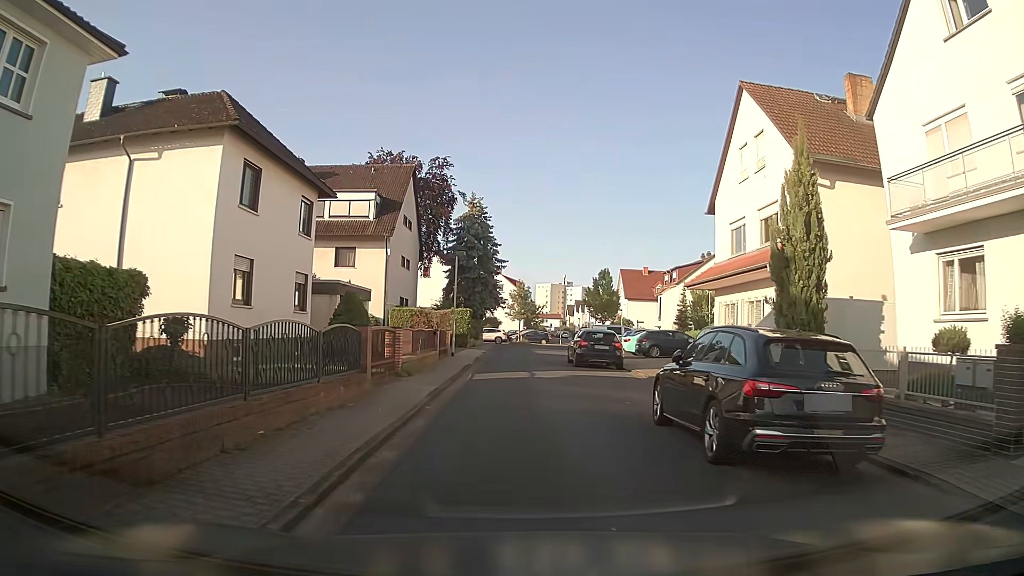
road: residential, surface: asphalt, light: Day
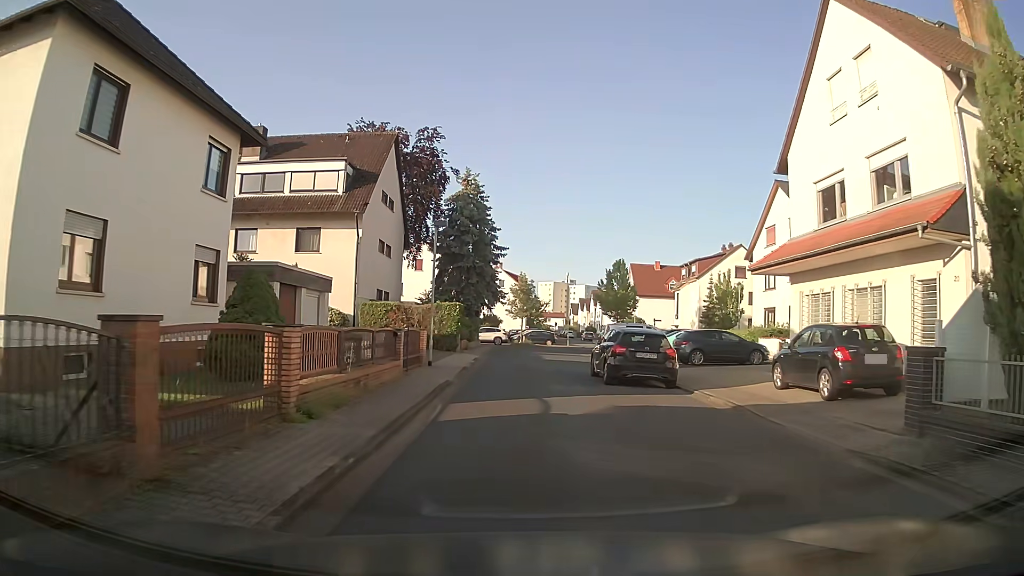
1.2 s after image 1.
(-0.1, +8.1) m; -1°
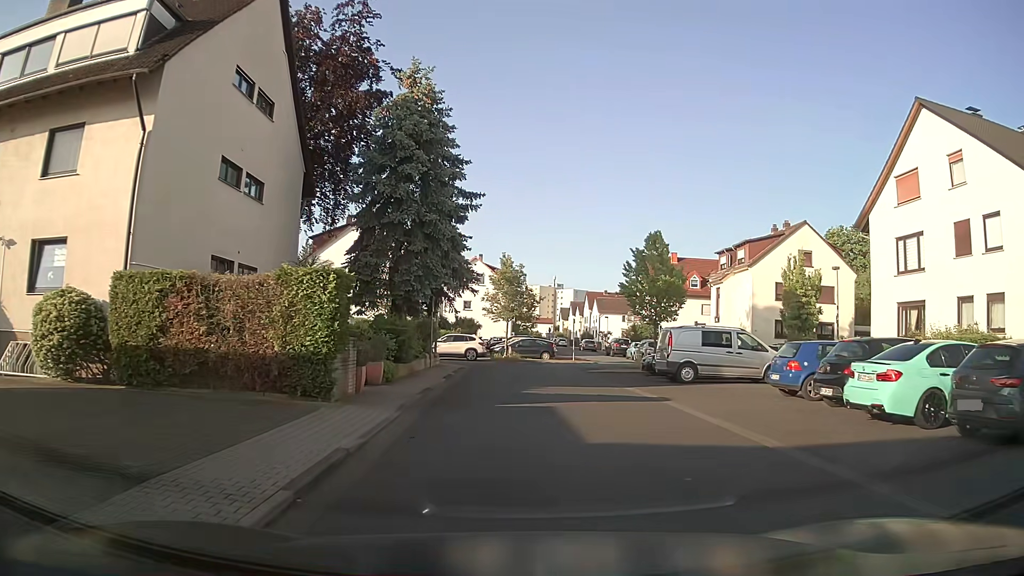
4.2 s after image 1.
(0.0, +20.0) m; +2°
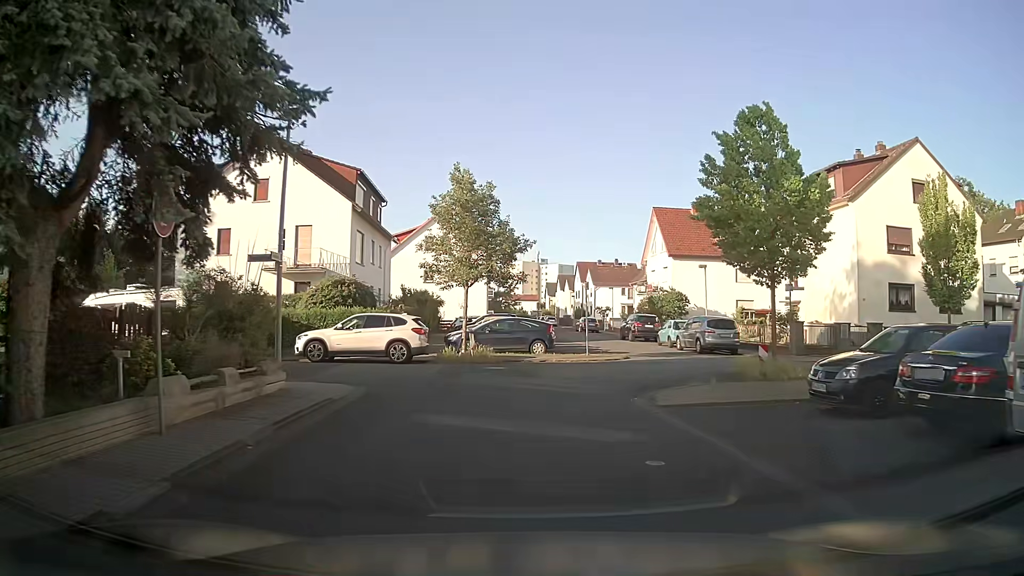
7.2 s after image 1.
(+0.3, +19.3) m; 0°
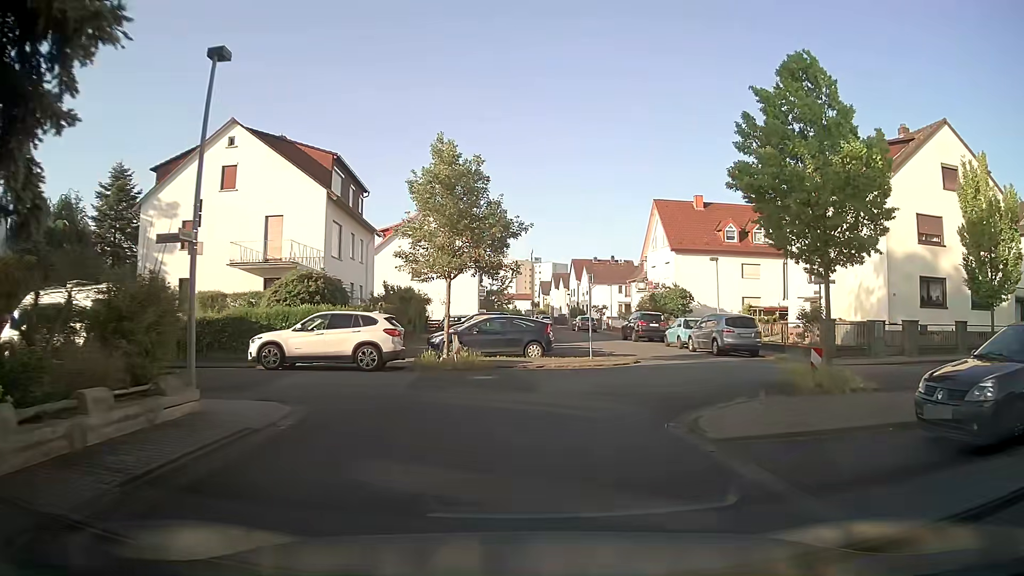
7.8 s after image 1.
(+0.1, +3.5) m; +1°
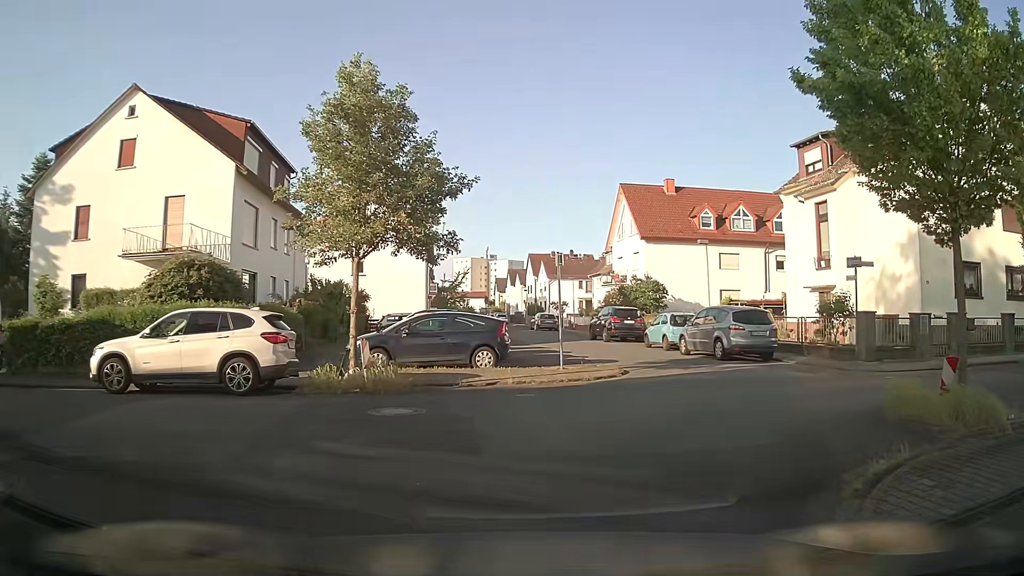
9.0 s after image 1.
(+0.2, +5.7) m; +4°
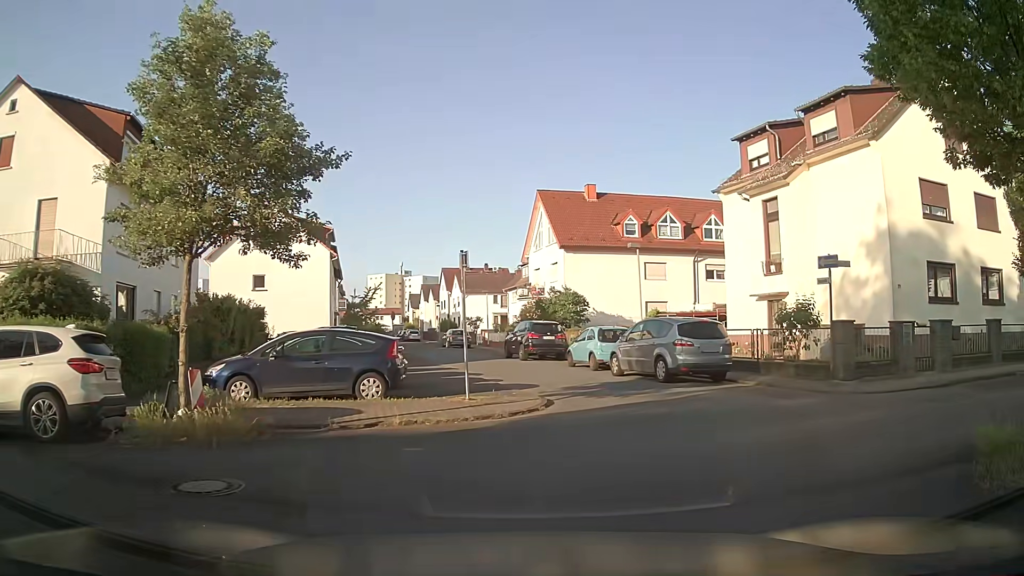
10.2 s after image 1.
(+0.2, +3.3) m; +7°
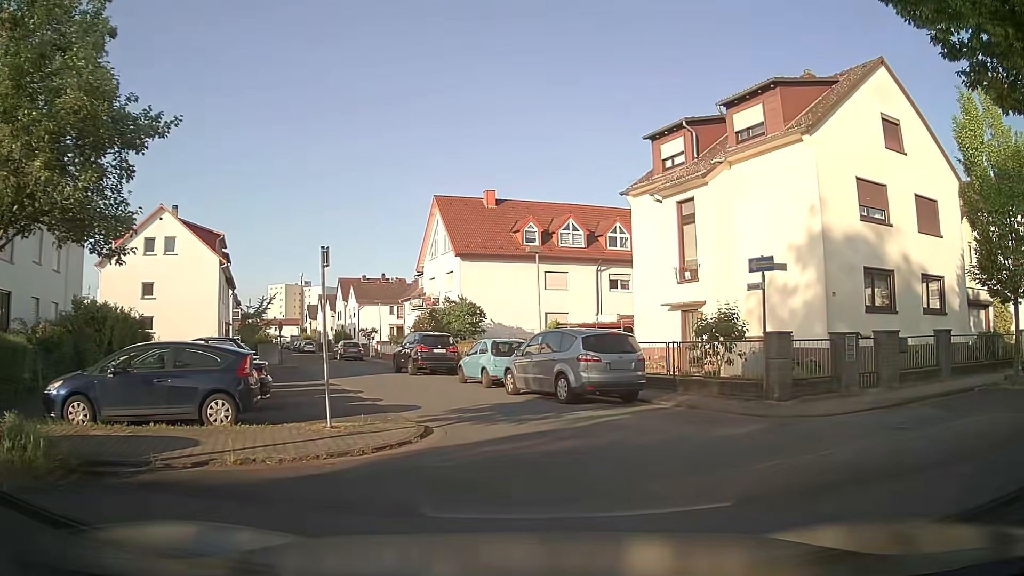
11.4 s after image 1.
(+0.1, +2.2) m; +9°
